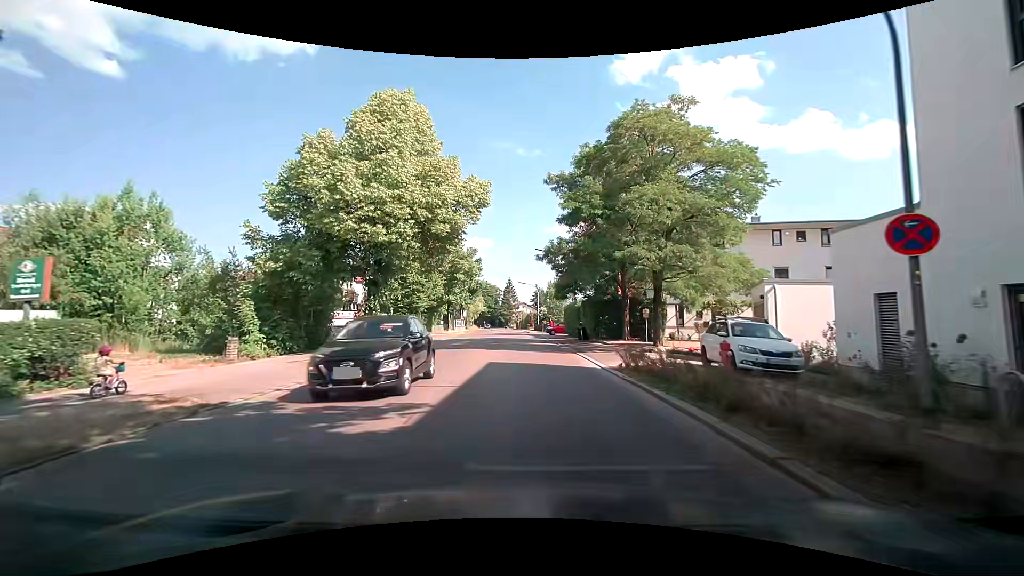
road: tertiary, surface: asphalt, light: Day
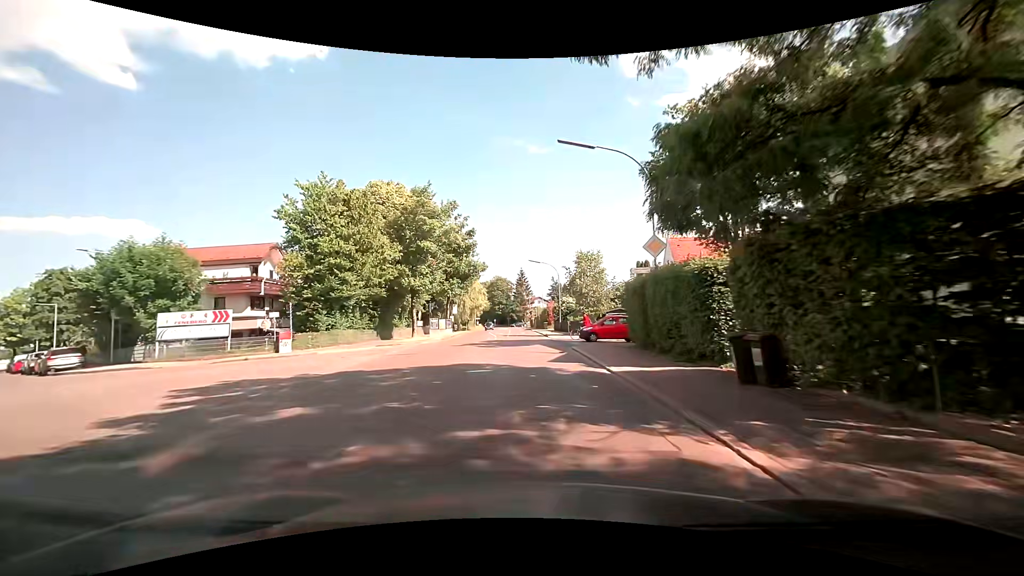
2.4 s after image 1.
(-0.8, +25.4) m; -3°
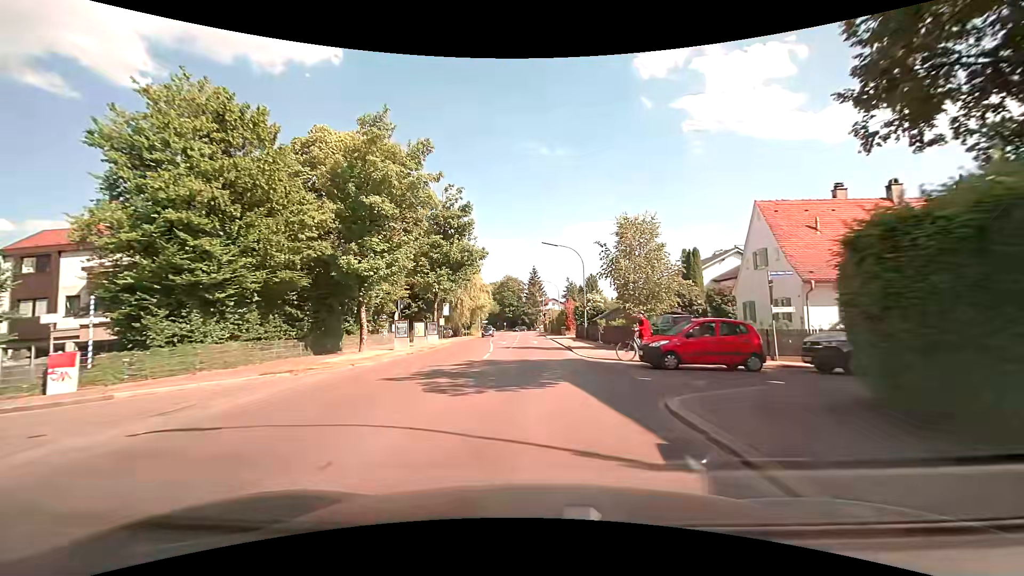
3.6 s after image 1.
(-0.2, +14.1) m; -1°
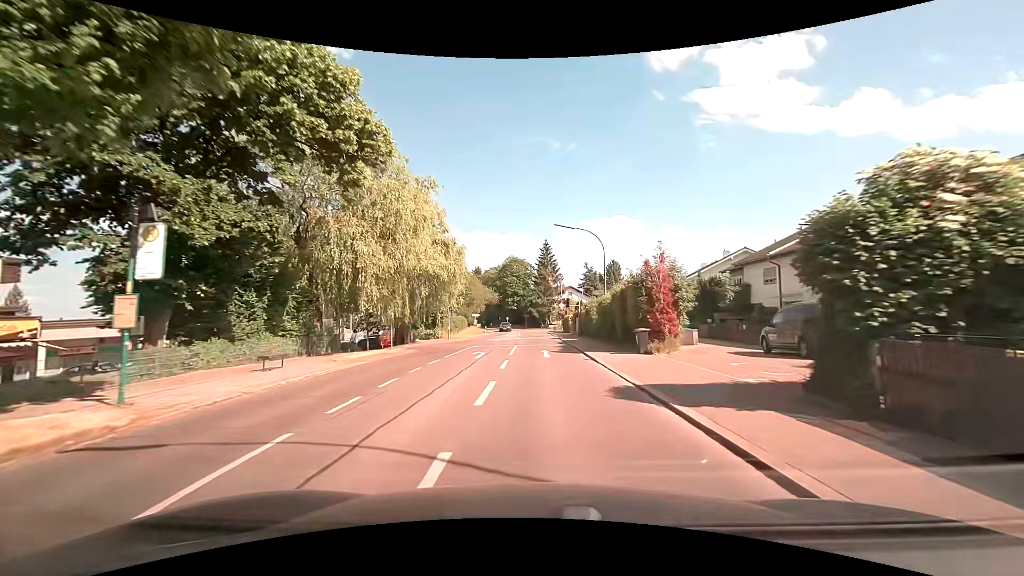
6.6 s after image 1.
(-0.8, +36.4) m; -2°
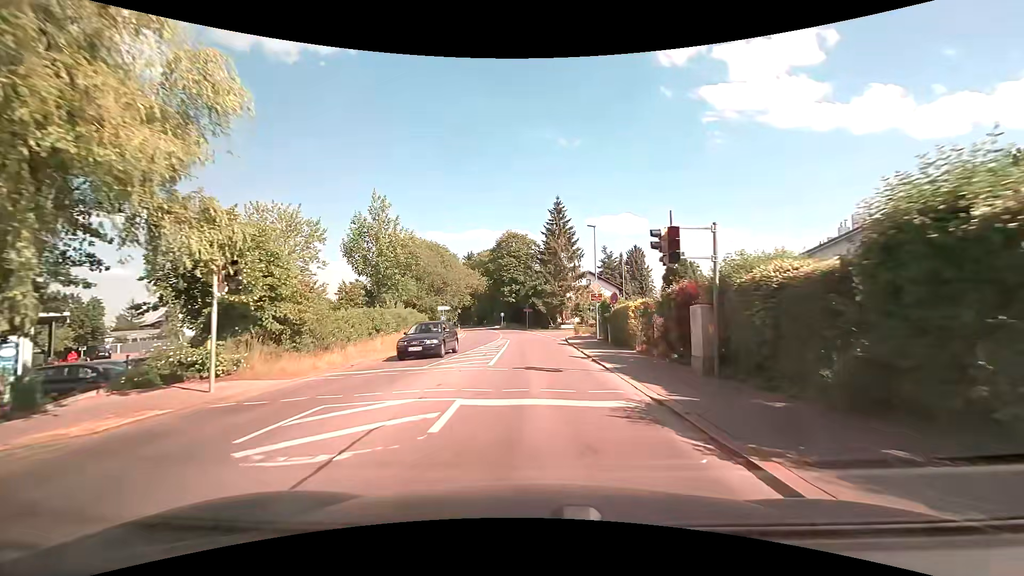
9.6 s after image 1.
(0.0, +32.7) m; 0°
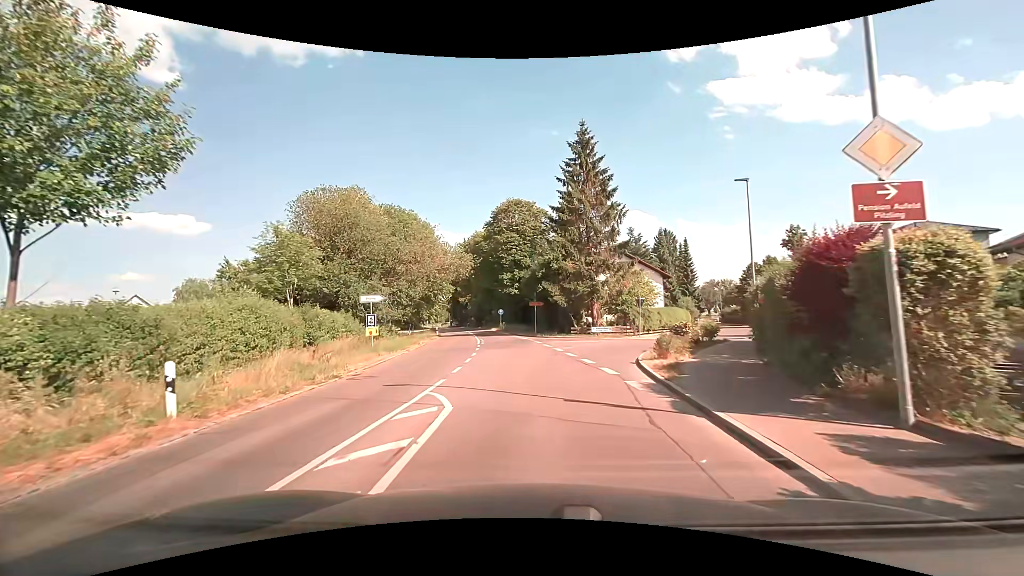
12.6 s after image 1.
(-0.4, +24.8) m; -2°
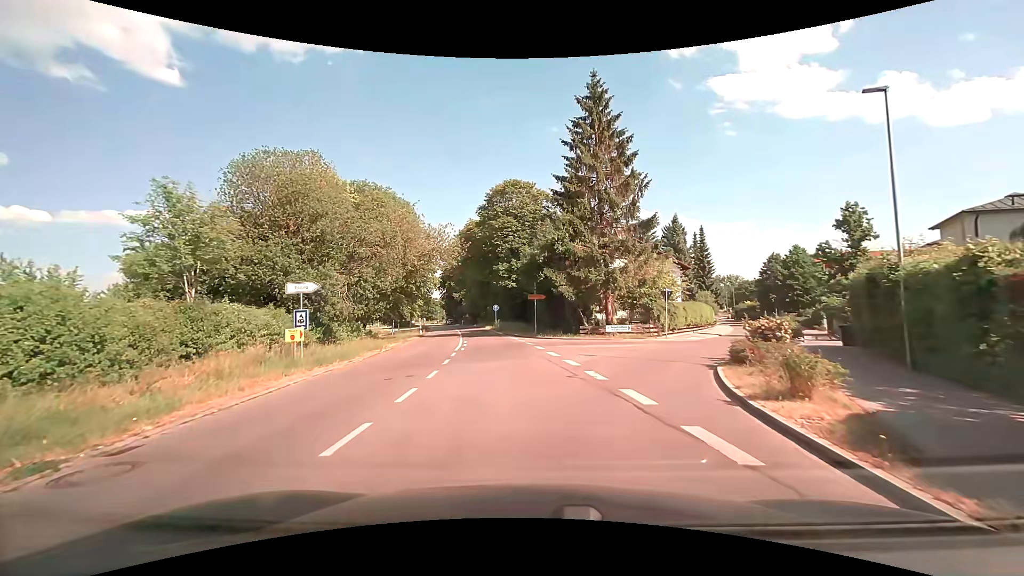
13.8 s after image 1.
(0.0, +7.8) m; 0°
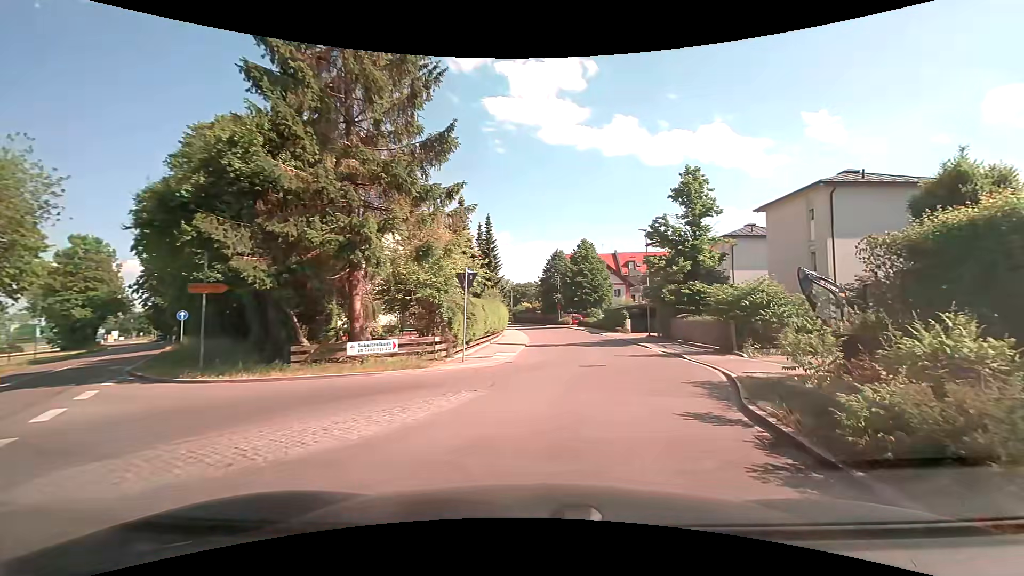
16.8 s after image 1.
(+2.1, +15.7) m; +25°
